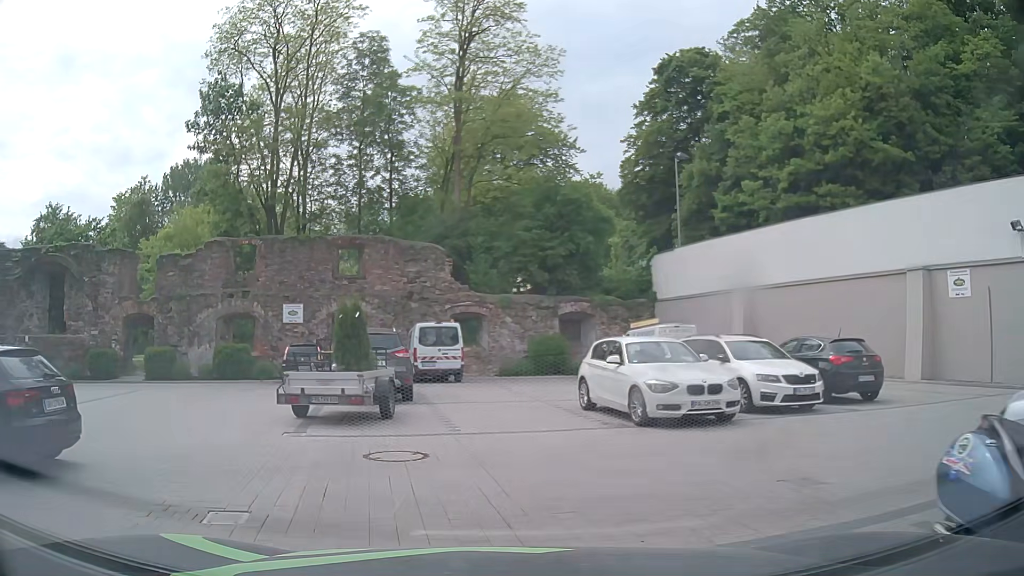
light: Day
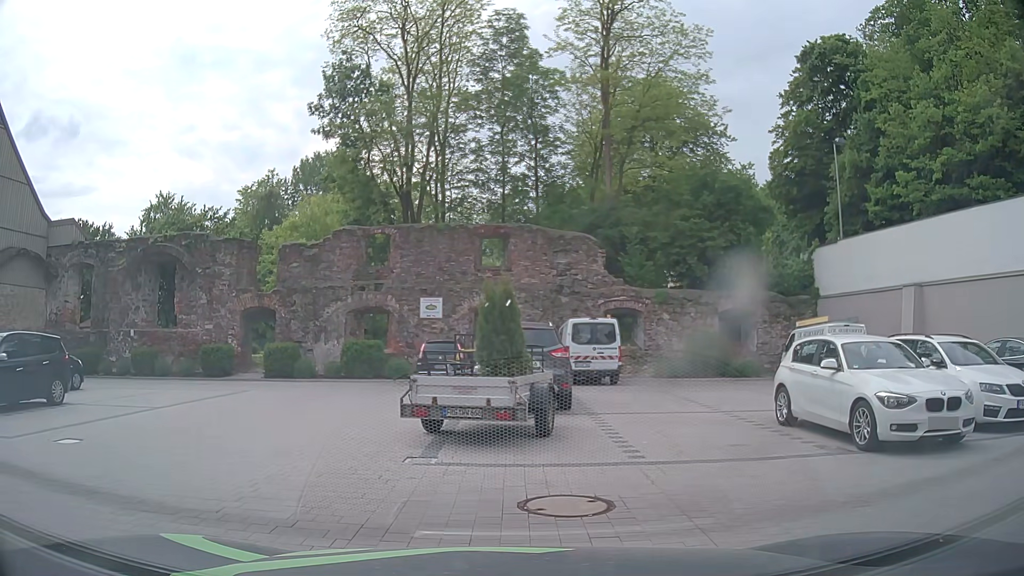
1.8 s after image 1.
(-0.3, +2.4) m; -11°
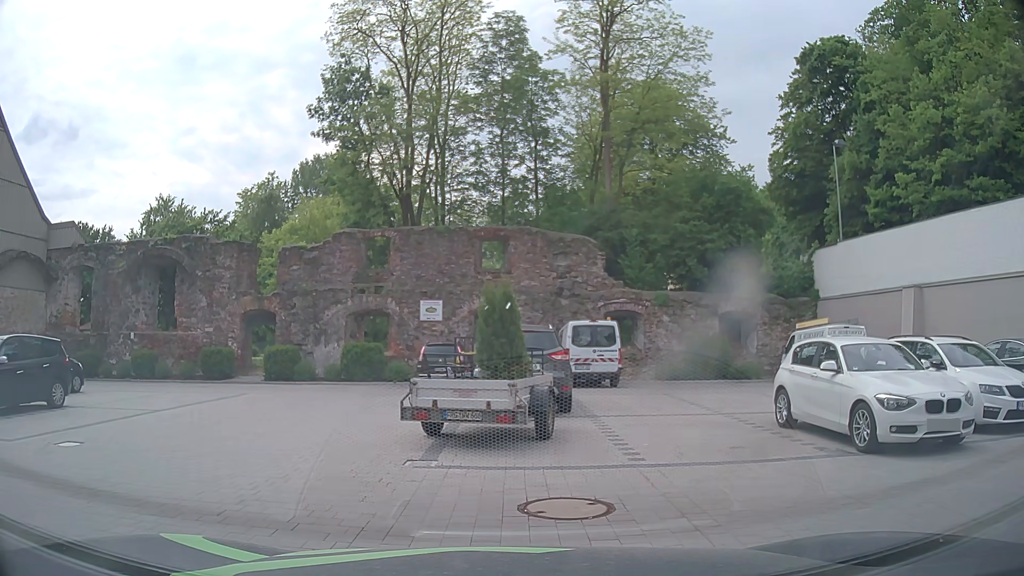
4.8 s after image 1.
(0.0, +0.1) m; 0°
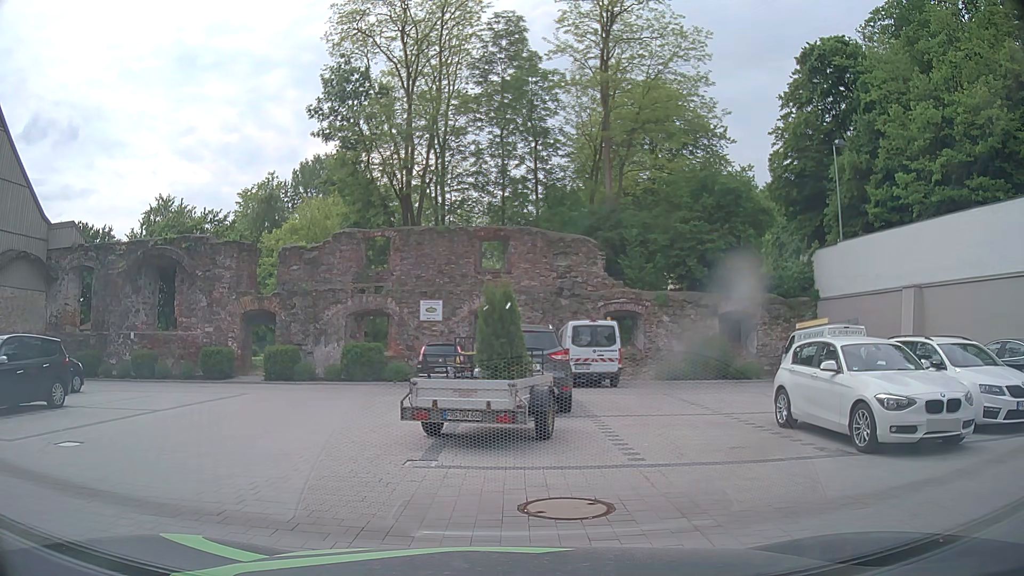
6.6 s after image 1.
(0.0, 0.0) m; 0°
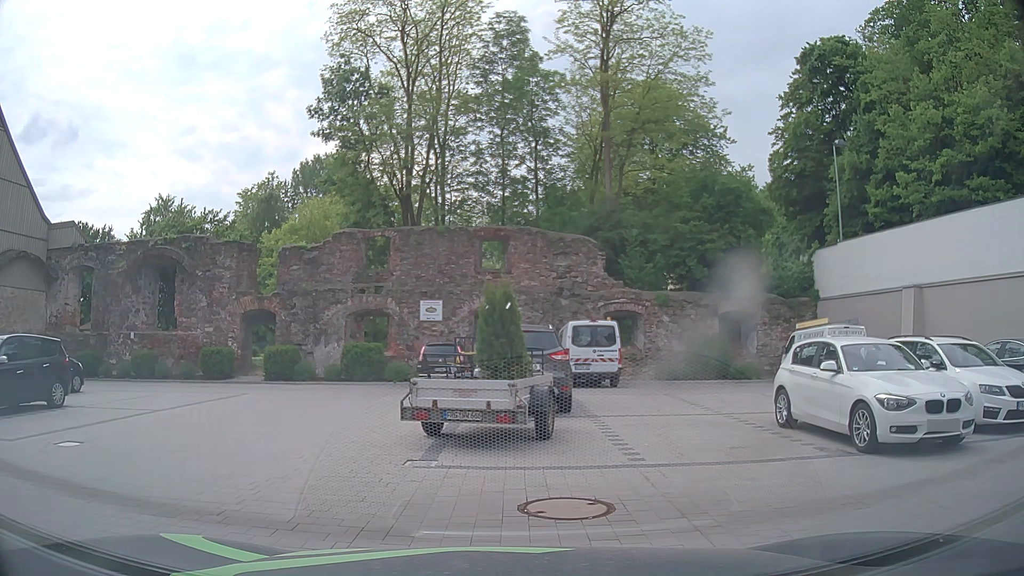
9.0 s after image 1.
(0.0, 0.0) m; 0°
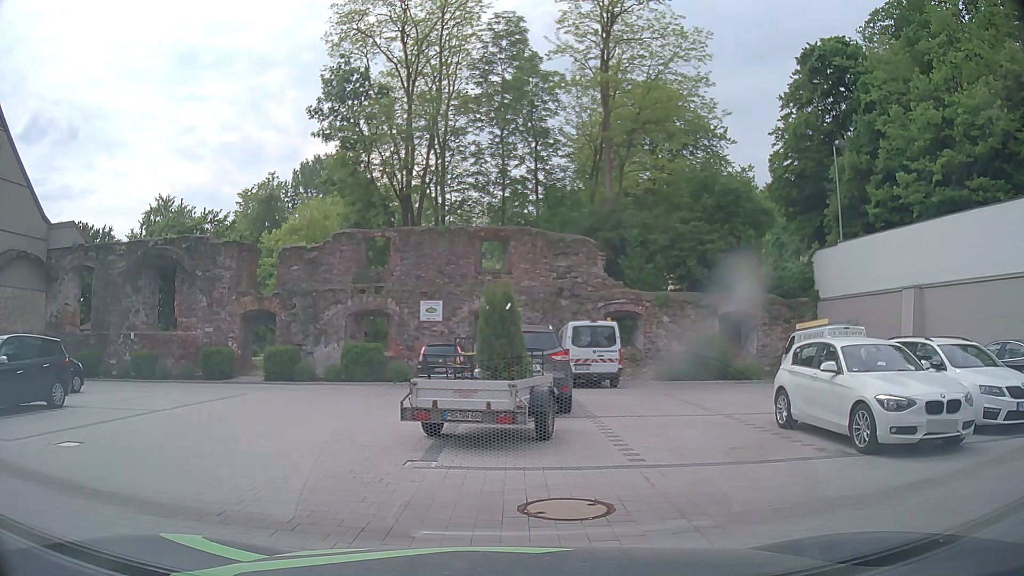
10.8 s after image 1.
(0.0, 0.0) m; 0°
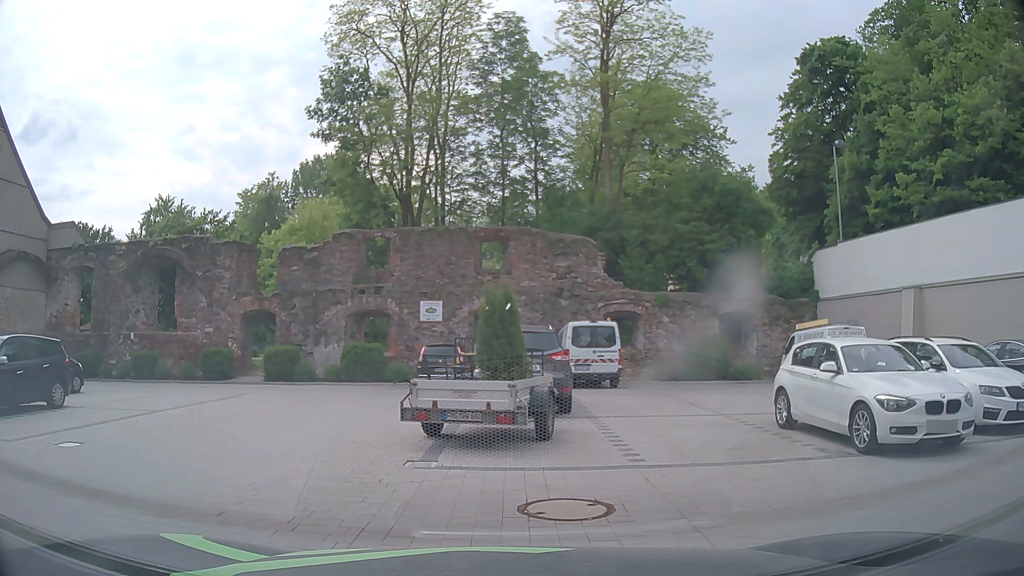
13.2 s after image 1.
(0.0, 0.0) m; 0°
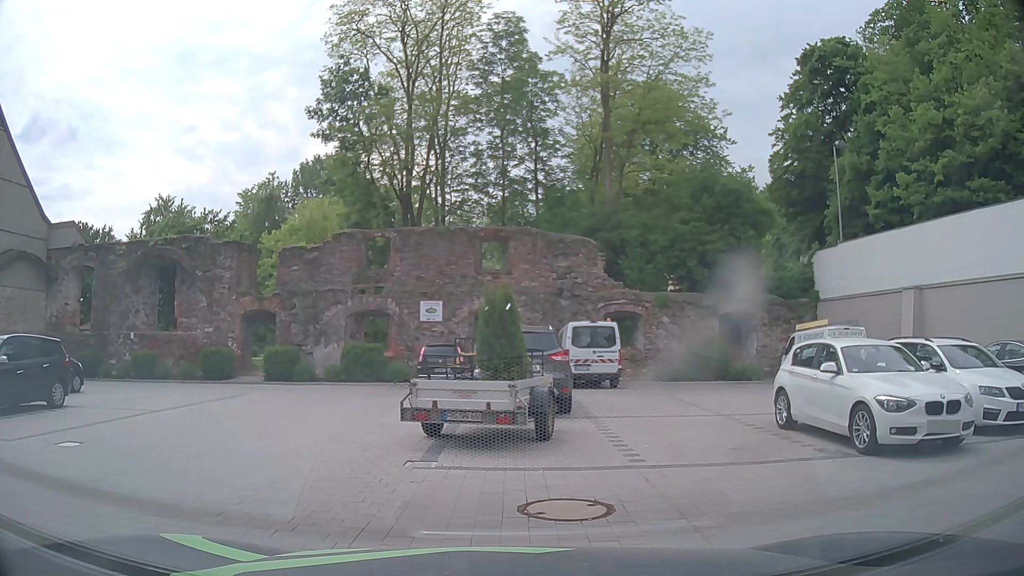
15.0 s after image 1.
(0.0, 0.0) m; 0°
